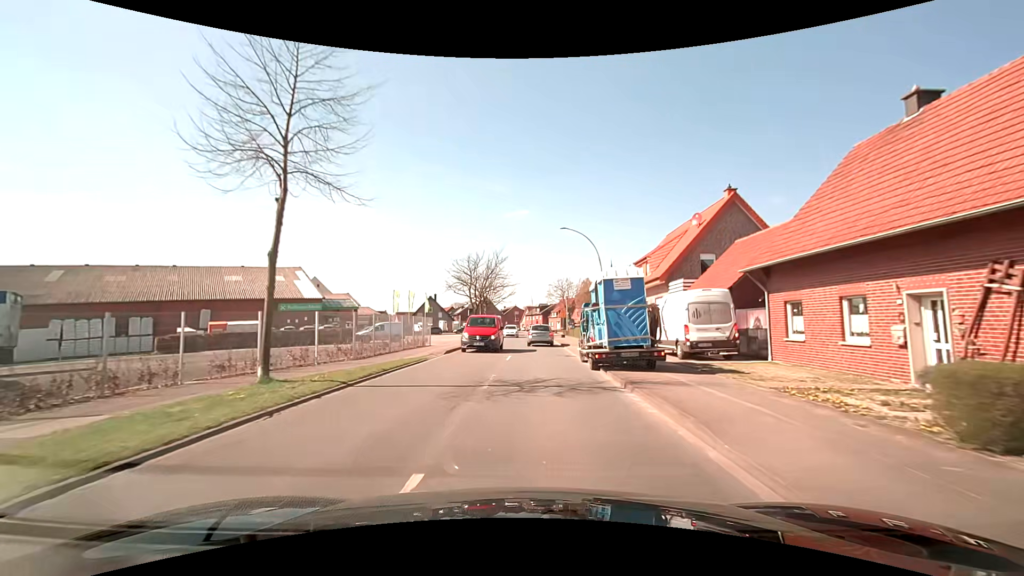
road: secondary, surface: asphalt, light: Day
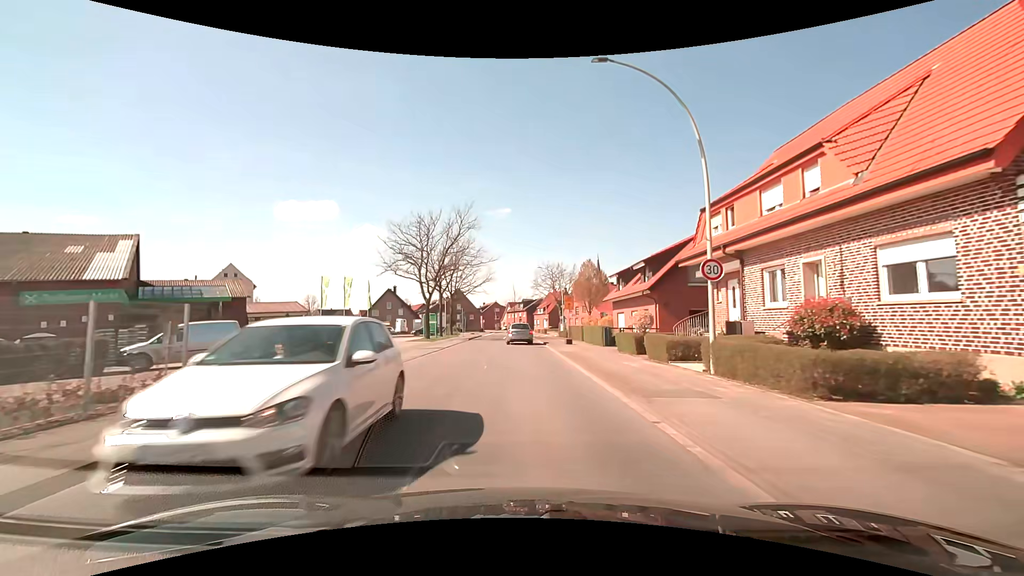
(+0.3, +24.3) m; +2°
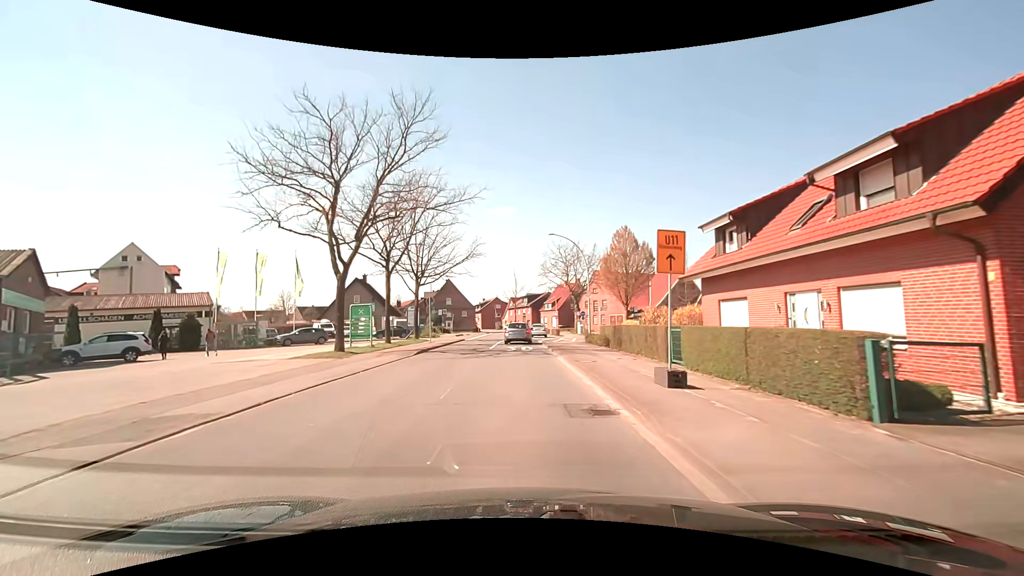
(0.0, +22.2) m; -1°
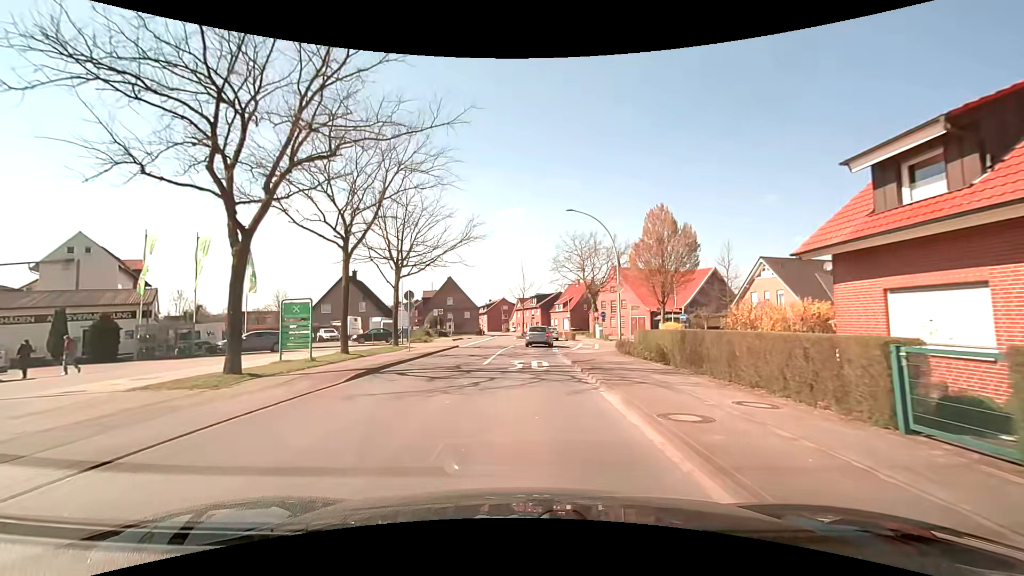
(-0.1, +9.2) m; 0°
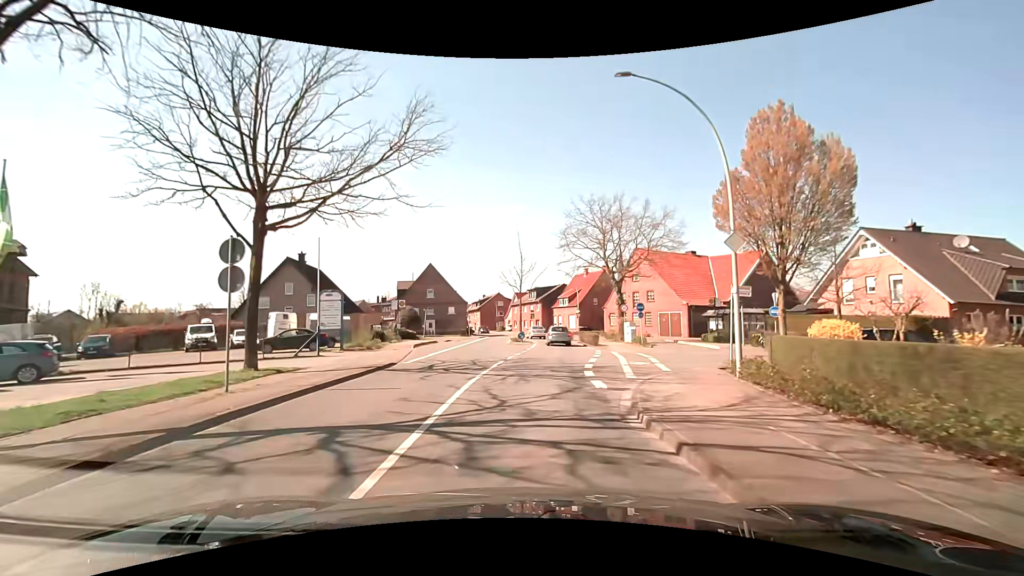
(-0.2, +17.0) m; -1°
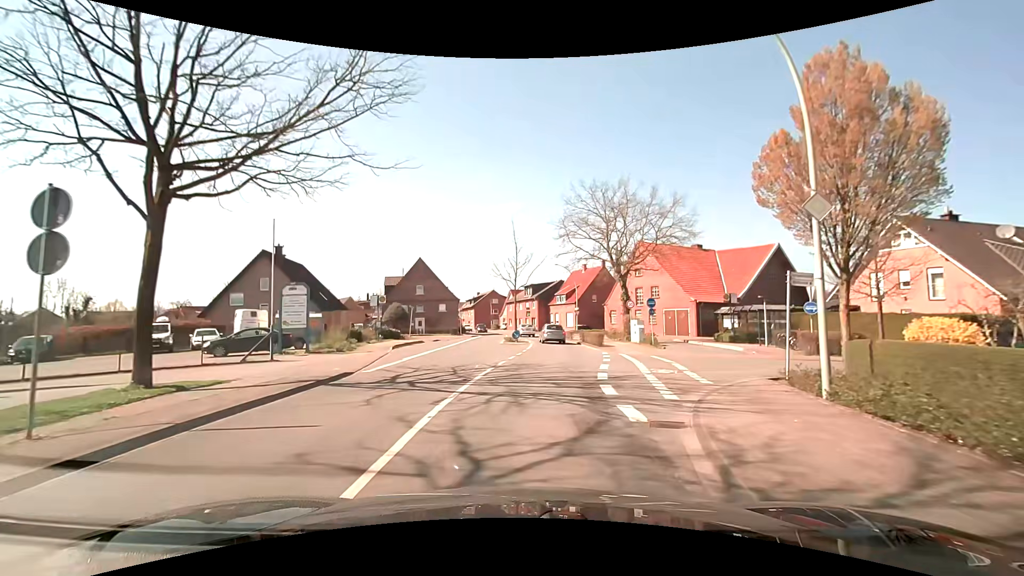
(+0.1, +4.1) m; +1°
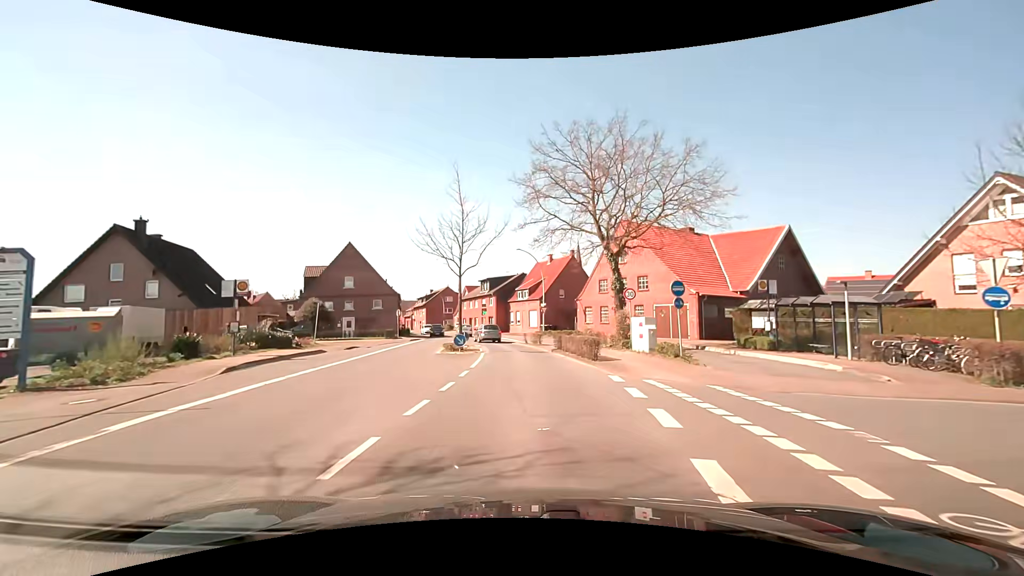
(+0.4, +12.4) m; +5°
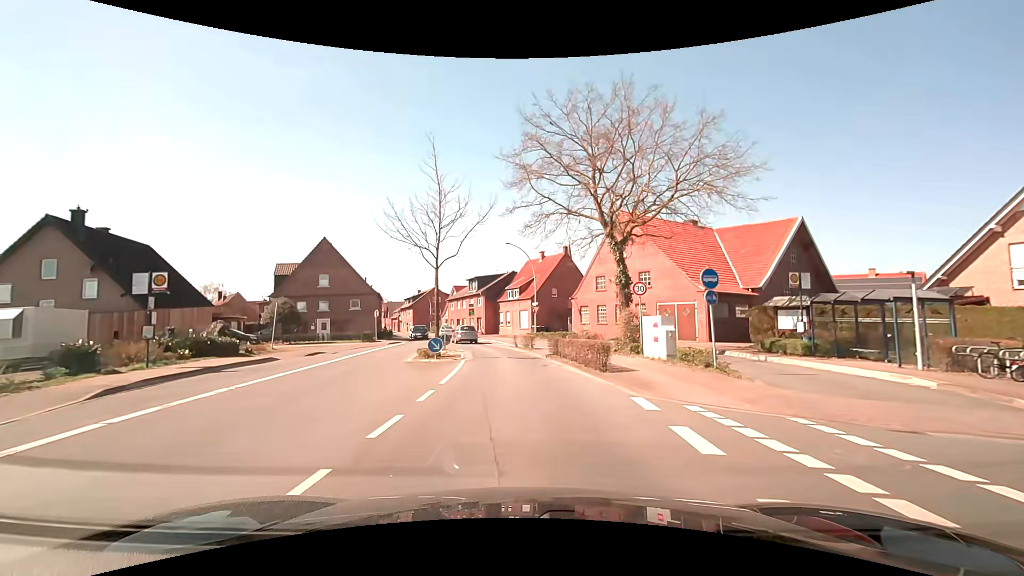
(0.0, +4.2) m; +1°
(0, +10) (-1, +20) (-2, +30) (-4, +40) (-6, +49) (-8, +59) (-10, +69) (-13, +78) (-17, +88) (-20, +97) m
